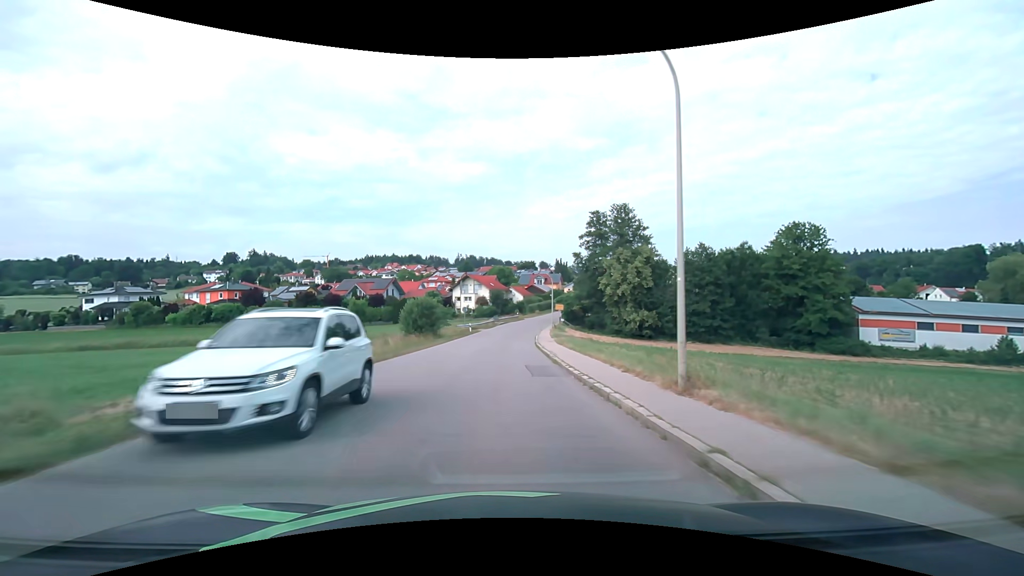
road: tertiary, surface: asphalt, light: Day
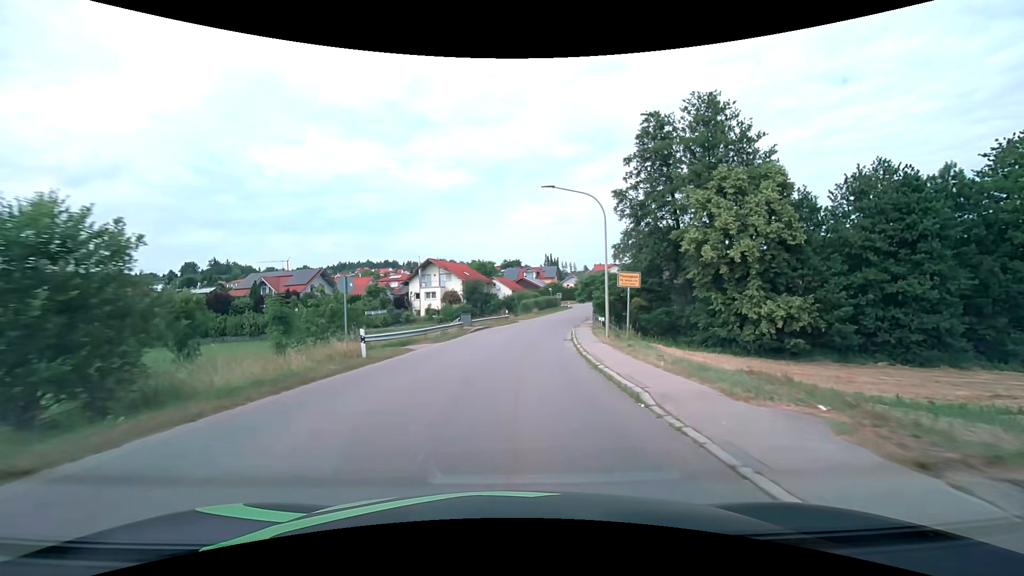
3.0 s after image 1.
(0.0, +38.0) m; +2°
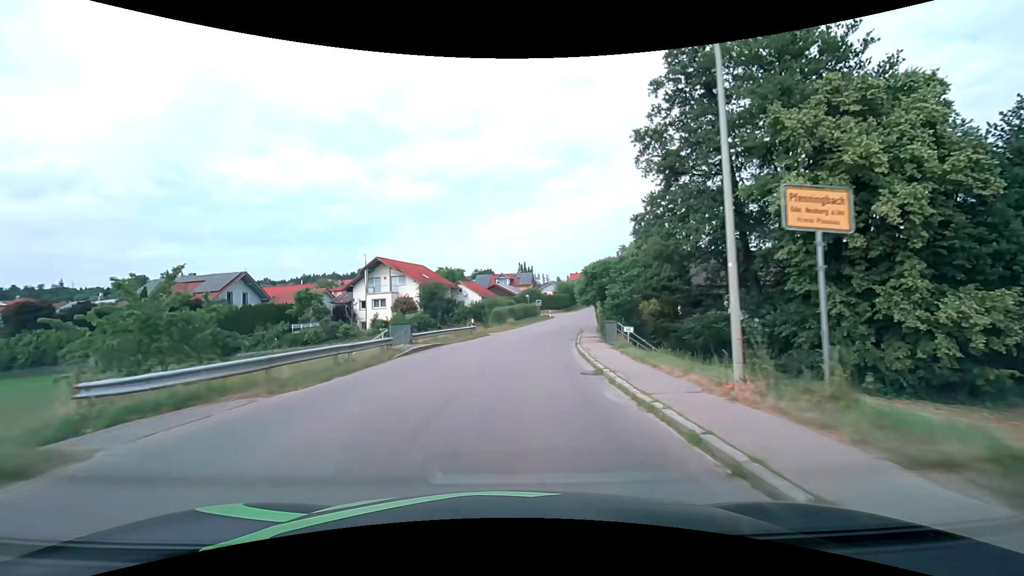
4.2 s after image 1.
(+0.4, +15.1) m; +3°
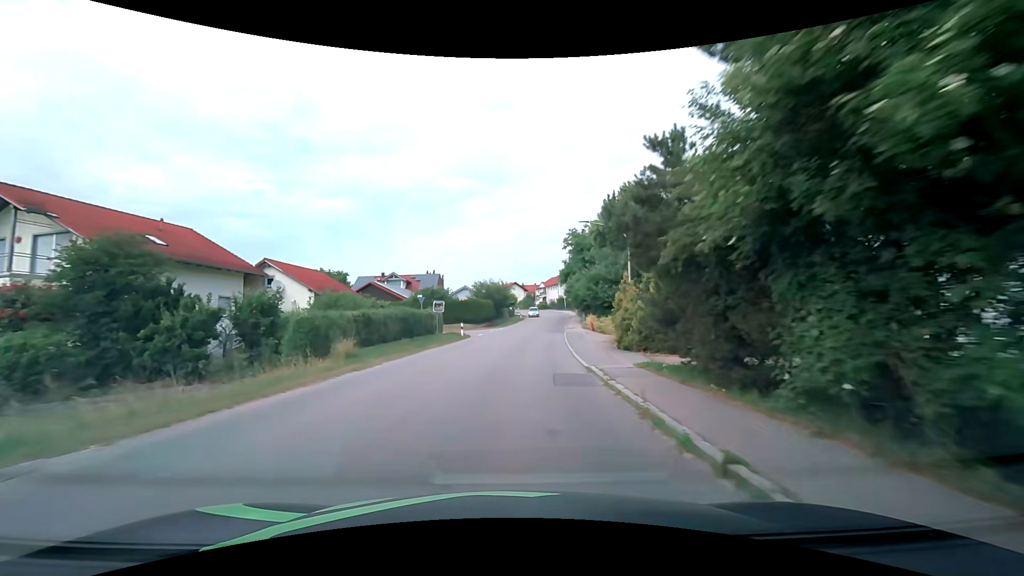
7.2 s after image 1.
(+3.1, +37.2) m; +10°
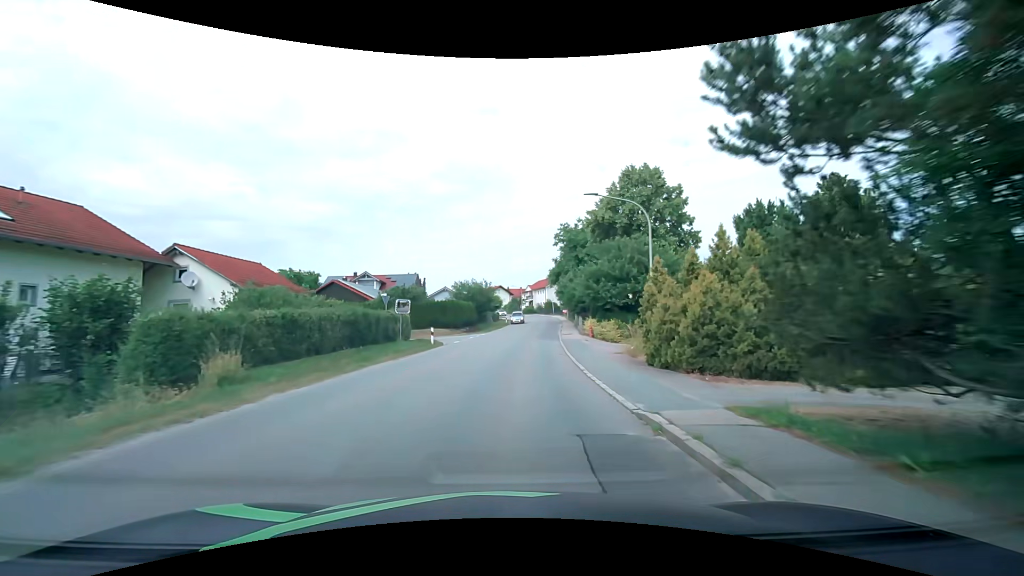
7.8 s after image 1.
(+0.1, +7.4) m; +2°
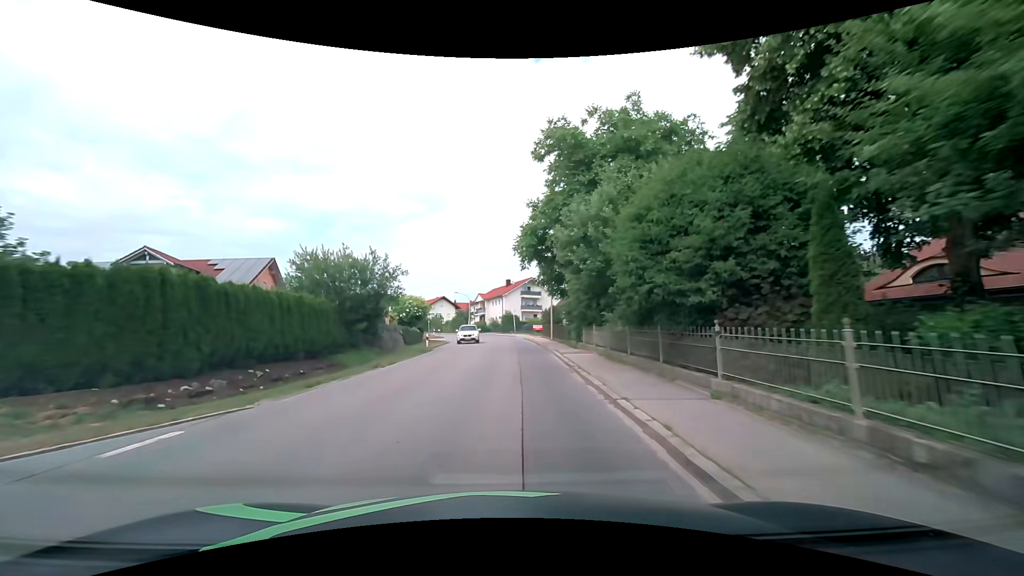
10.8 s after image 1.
(+2.3, +36.7) m; +6°
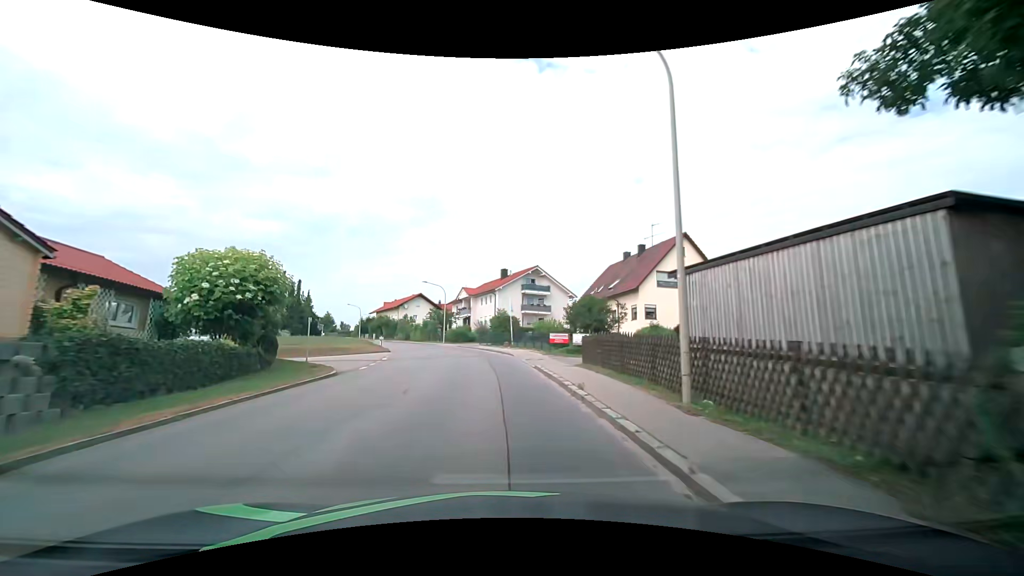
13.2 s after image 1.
(+0.4, +29.3) m; +1°
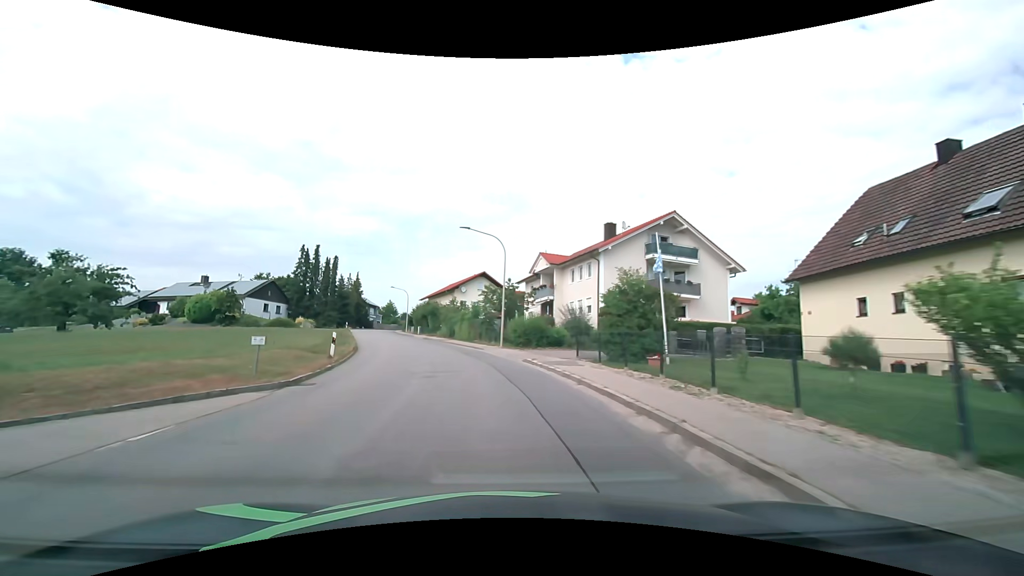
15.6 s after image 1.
(-2.1, +29.7) m; -9°
(0, +10) (-2, +20) (-4, +30) (-7, +39) (-10, +49) (-13, +58) (-16, +68) (-19, +77) (-22, +87) (-24, +97) m
